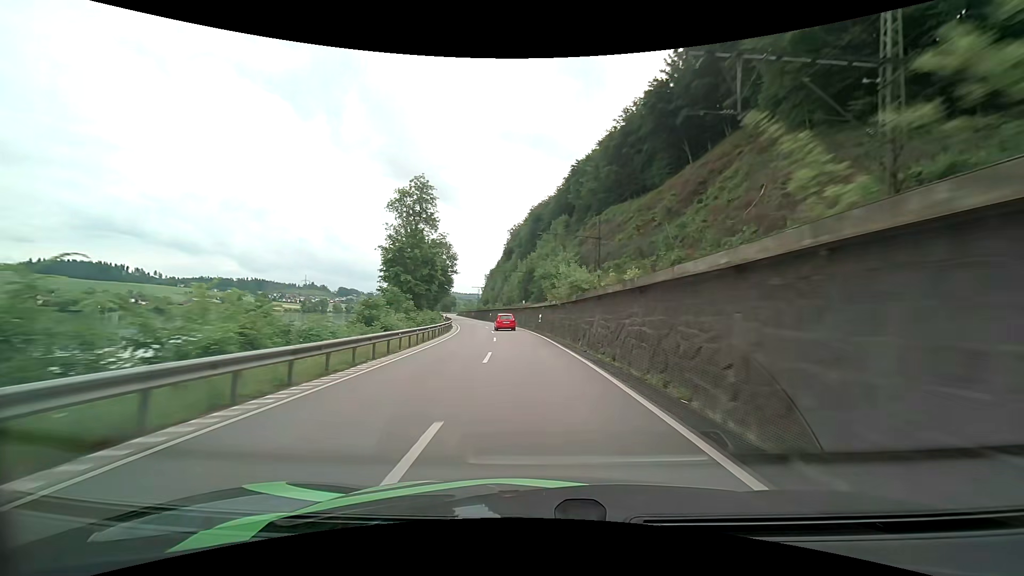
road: primary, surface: asphalt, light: Day
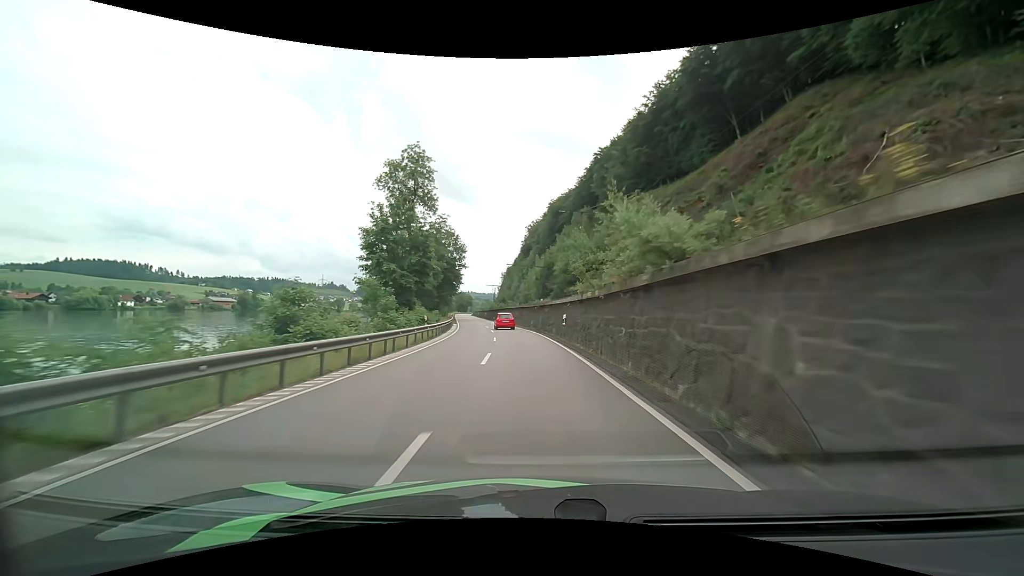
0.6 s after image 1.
(-0.3, +12.6) m; -2°
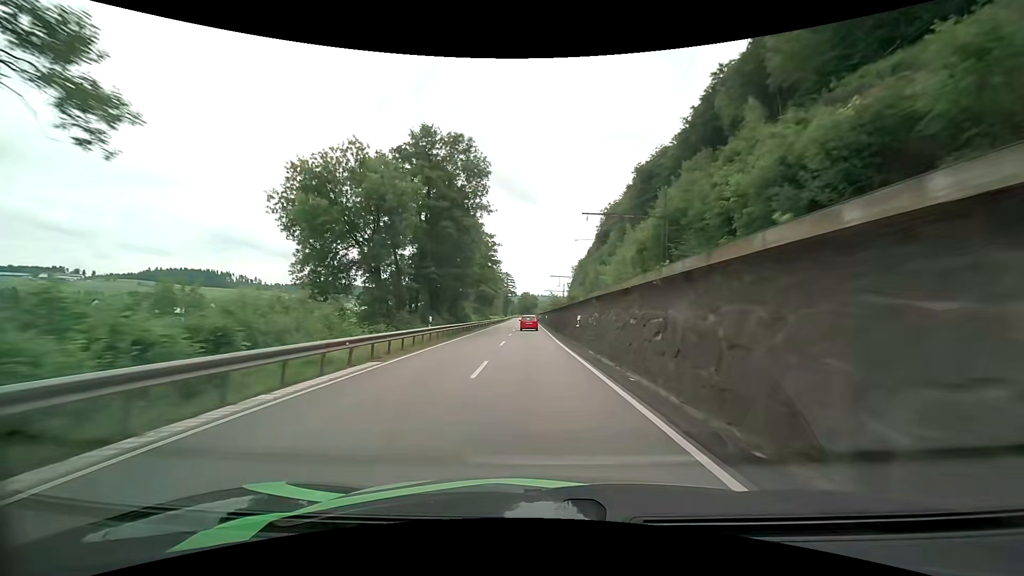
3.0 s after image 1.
(-3.7, +50.5) m; -8°
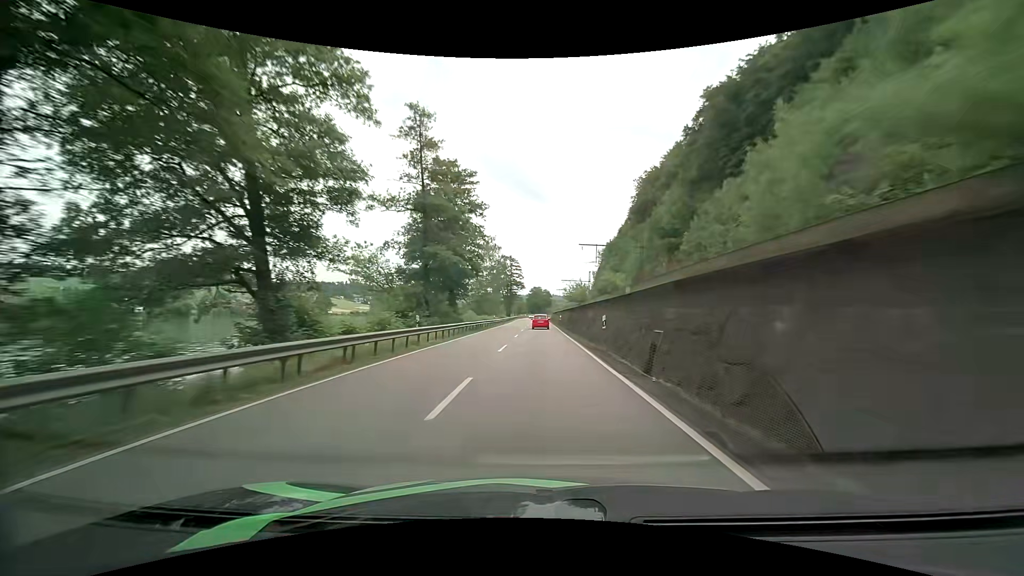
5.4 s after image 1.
(-1.5, +52.3) m; -2°
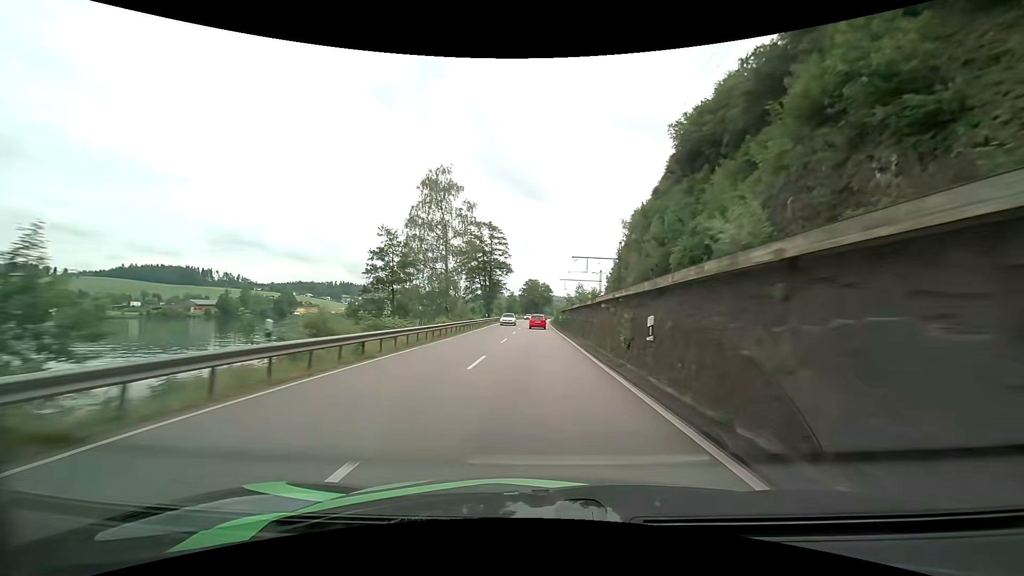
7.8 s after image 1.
(+0.3, +53.7) m; 0°
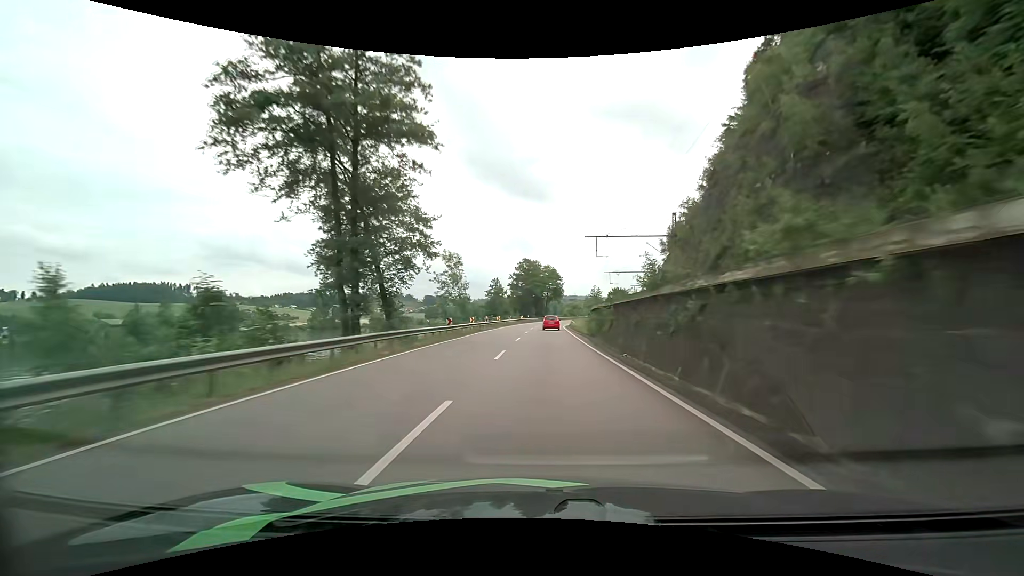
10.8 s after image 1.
(-0.3, +68.4) m; 0°
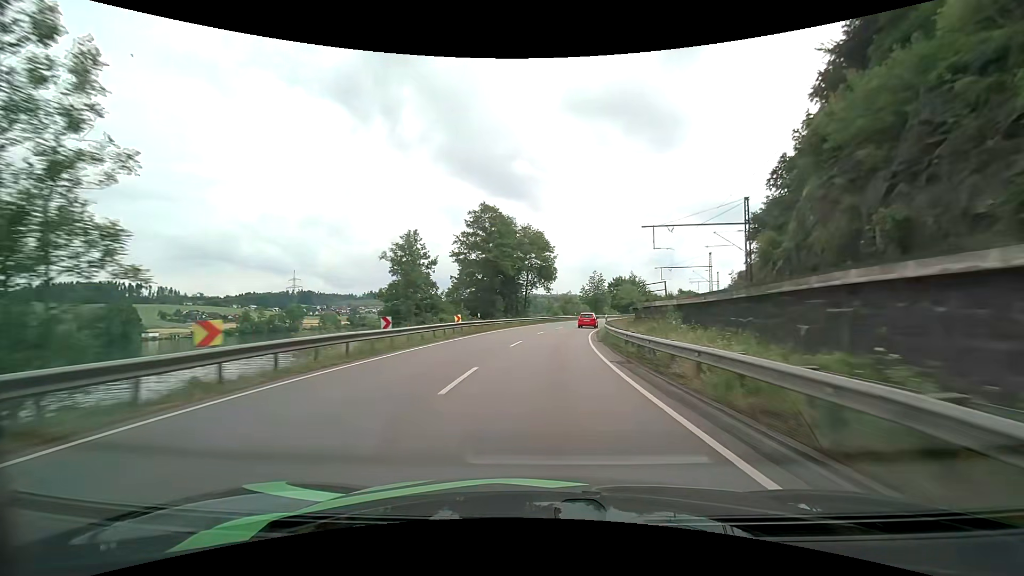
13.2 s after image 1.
(+0.7, +55.1) m; +2°
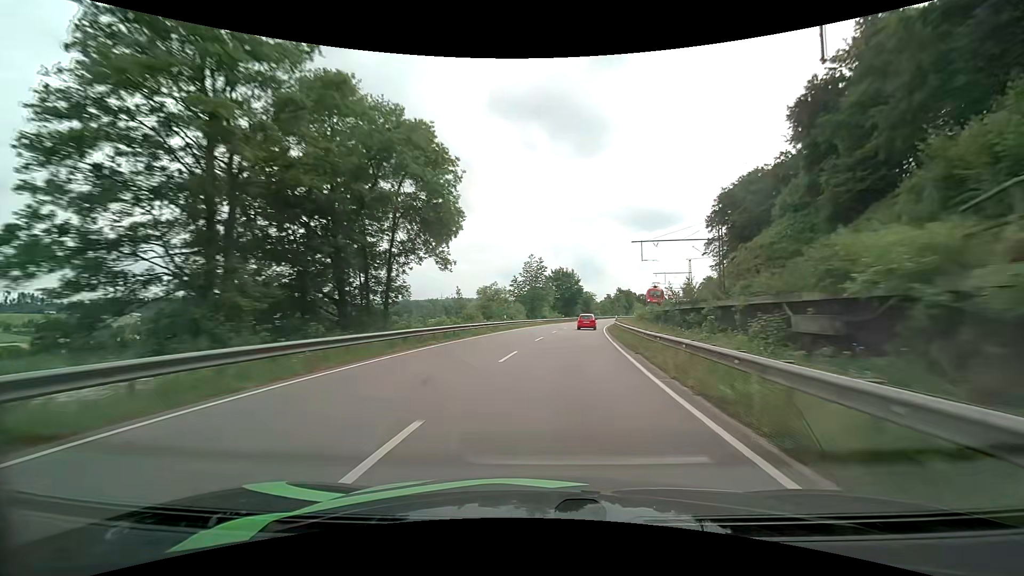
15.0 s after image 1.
(+2.5, +41.4) m; +8°
(0, +10) (+1, +20) (+2, +30) (+3, +40) (+5, +50) (+6, +60) (+8, +69) (+10, +79) (+12, +89) (+15, +99) m
